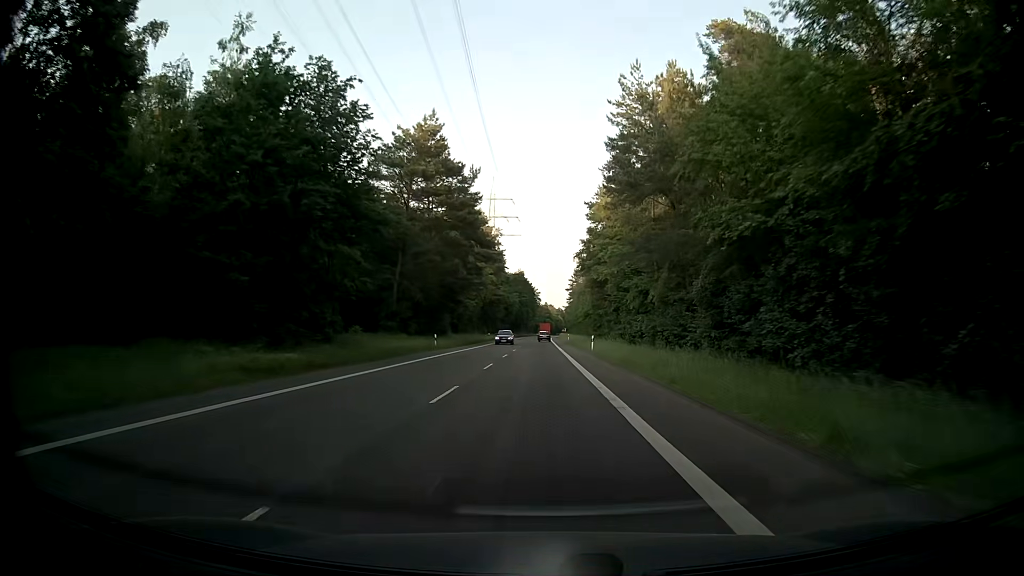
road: secondary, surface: asphalt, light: Day
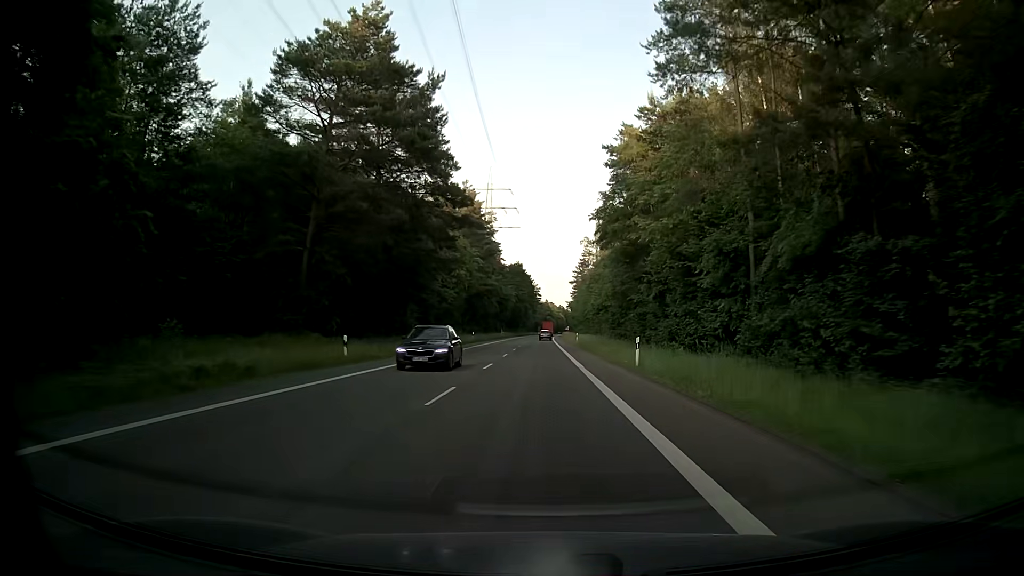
(0.0, +23.3) m; 0°
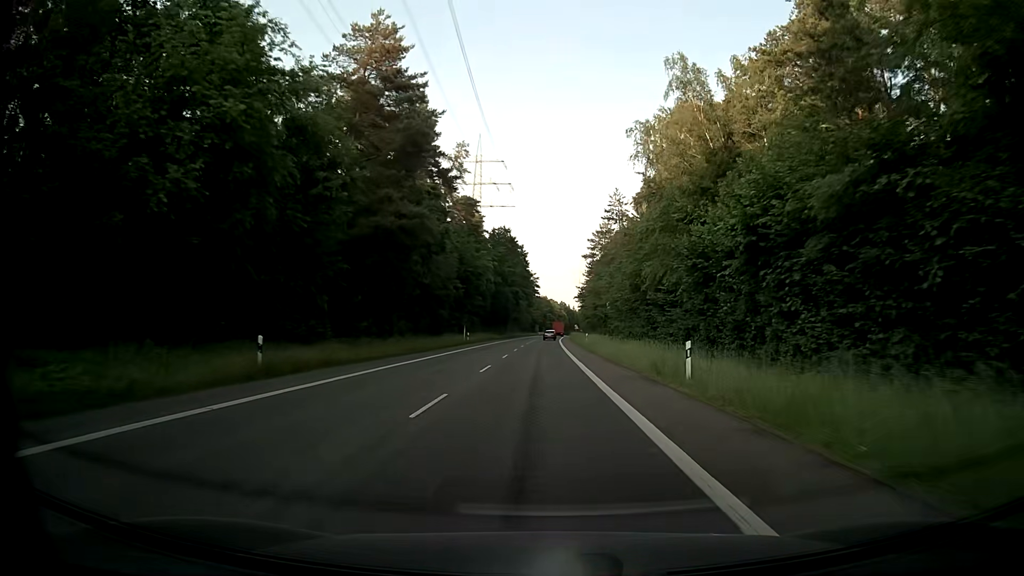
(+0.1, +58.8) m; +1°
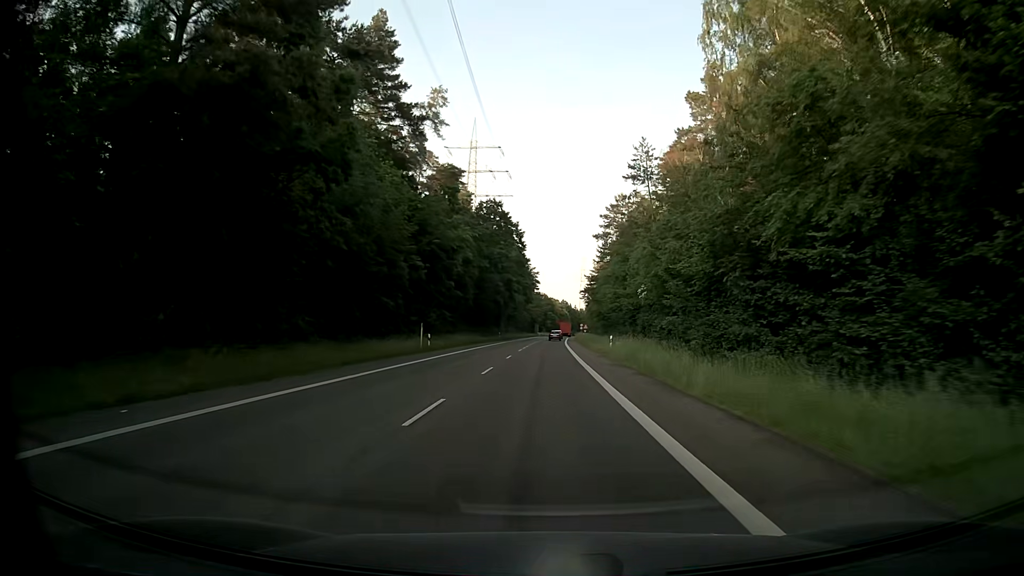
(-0.3, +23.7) m; -1°
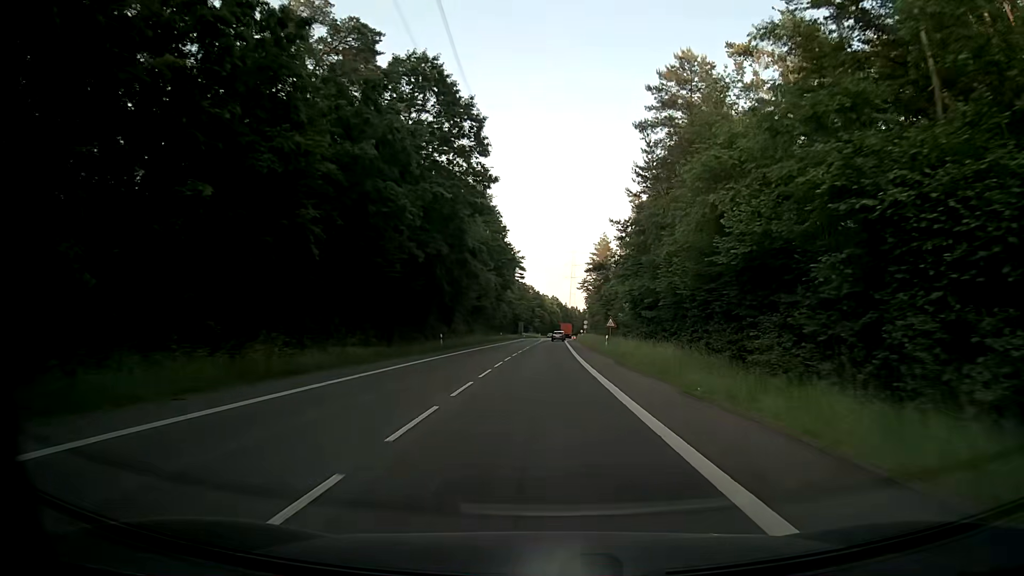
(+0.2, +47.7) m; +1°
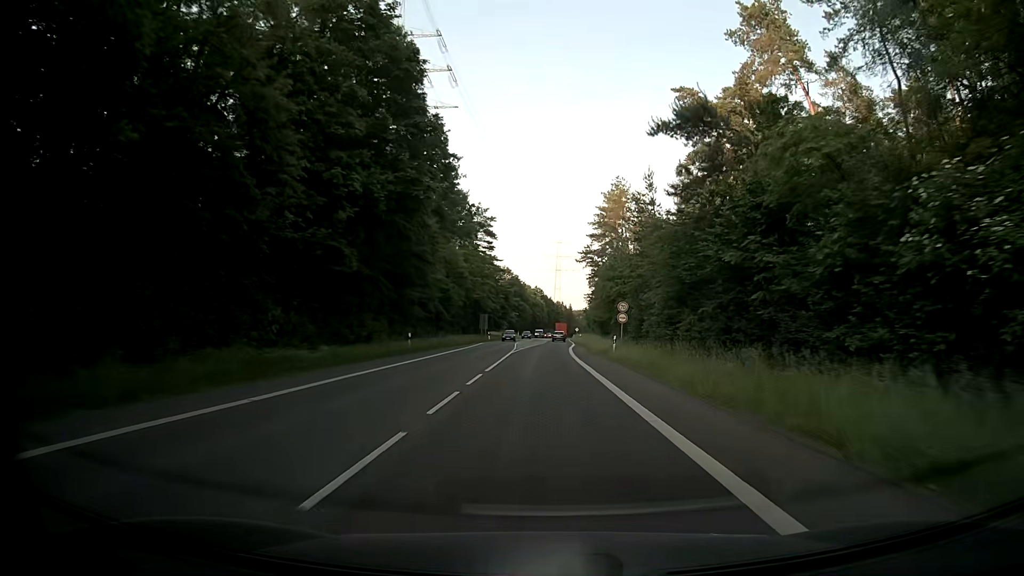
(+0.4, +60.0) m; +1°
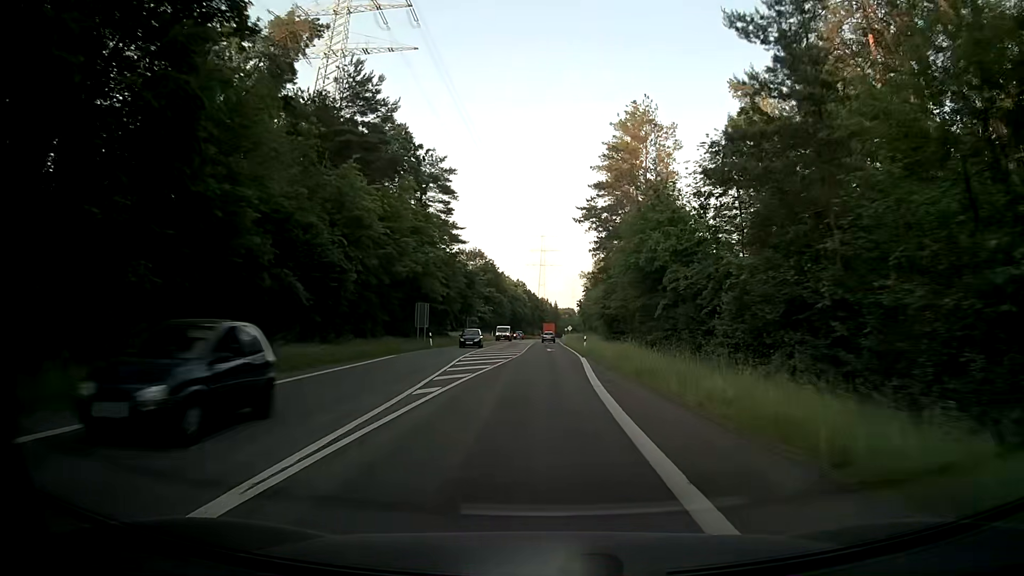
(+0.4, +36.2) m; +1°
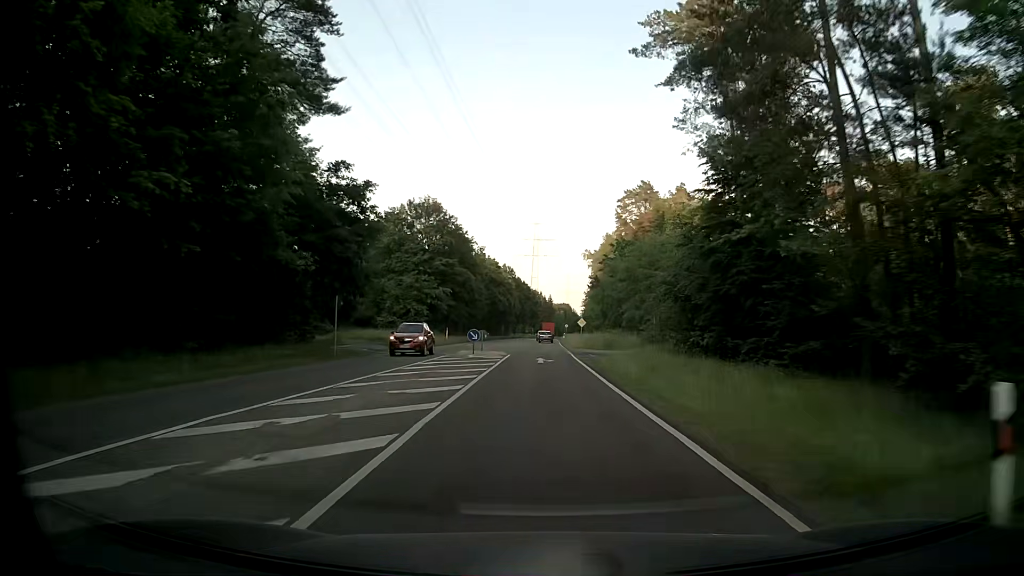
(+0.5, +48.6) m; +1°
(0, +10) (0, +20) (0, +30) (0, +40) (0, +50) (0, +60) (0, +70) (0, +80) (0, +90) (0, +100) m
